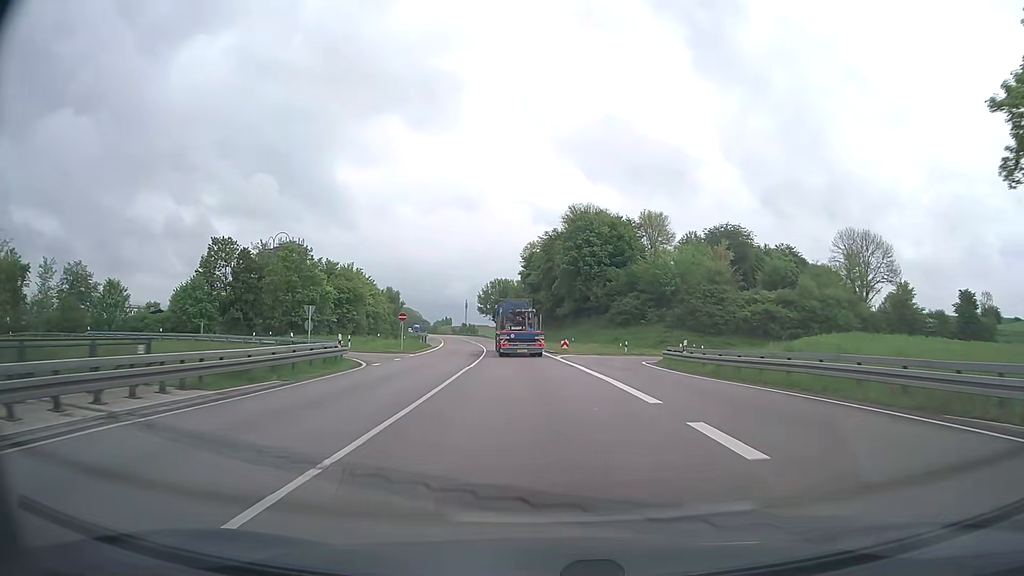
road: trunk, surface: asphalt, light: Day
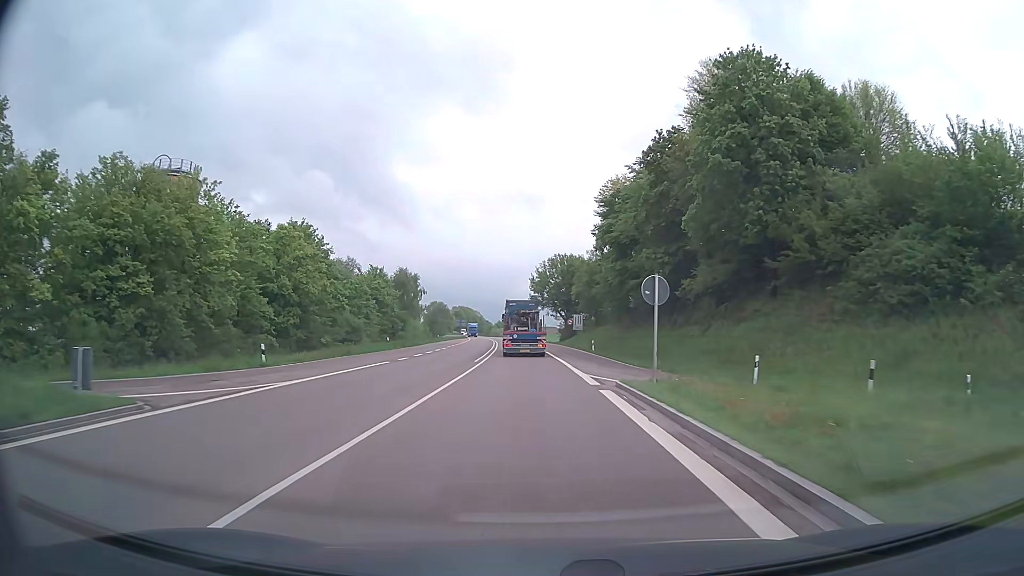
(-2.6, +59.0) m; -6°
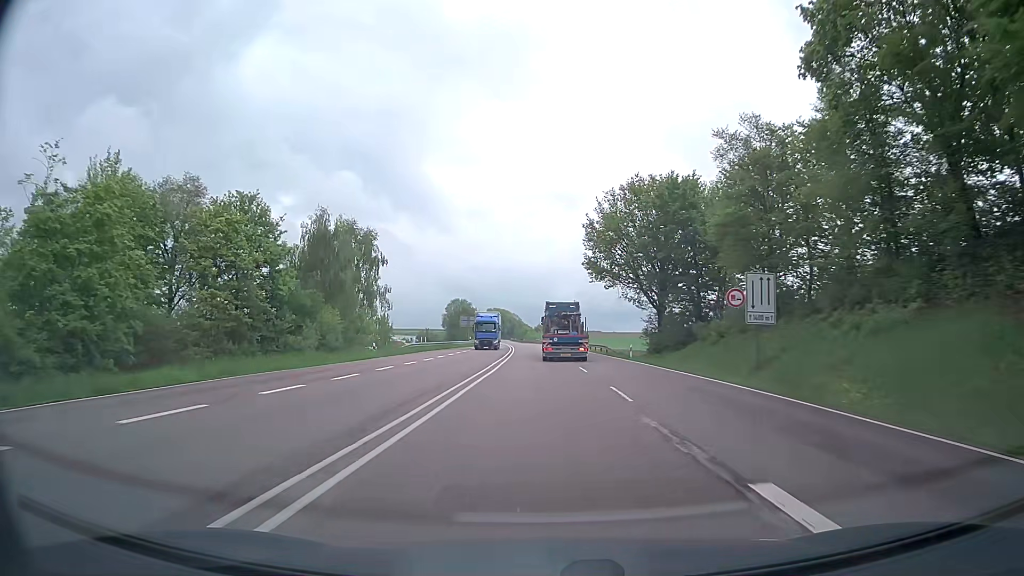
(-2.4, +62.6) m; -4°
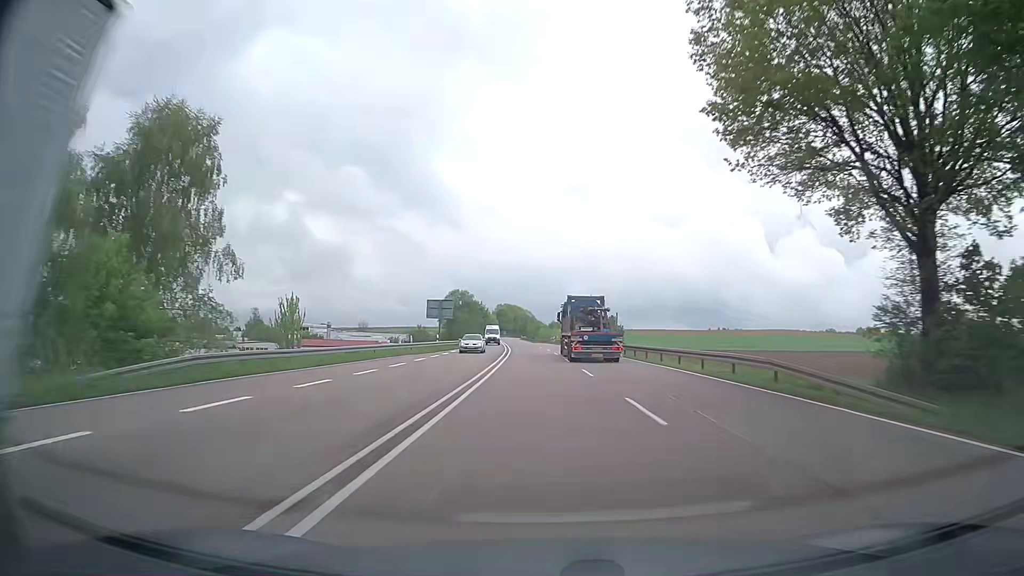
(-0.5, +40.7) m; -1°
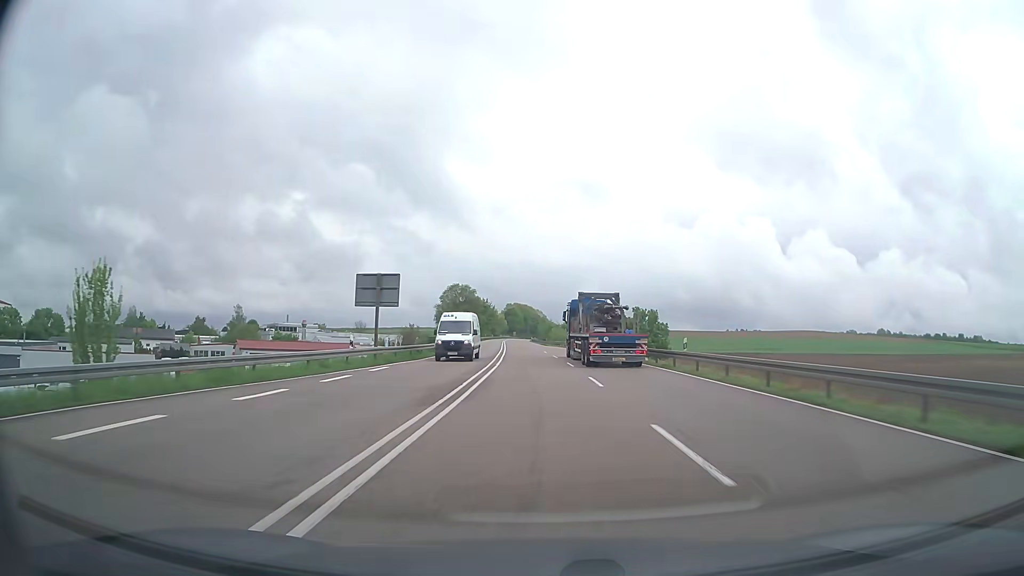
(-0.2, +28.2) m; -1°
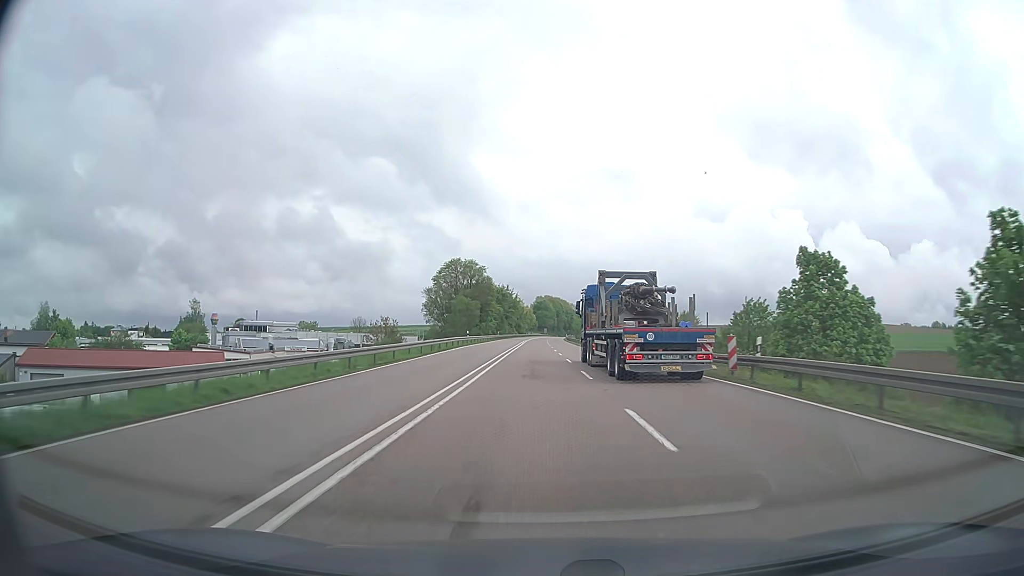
(-1.4, +59.0) m; -3°
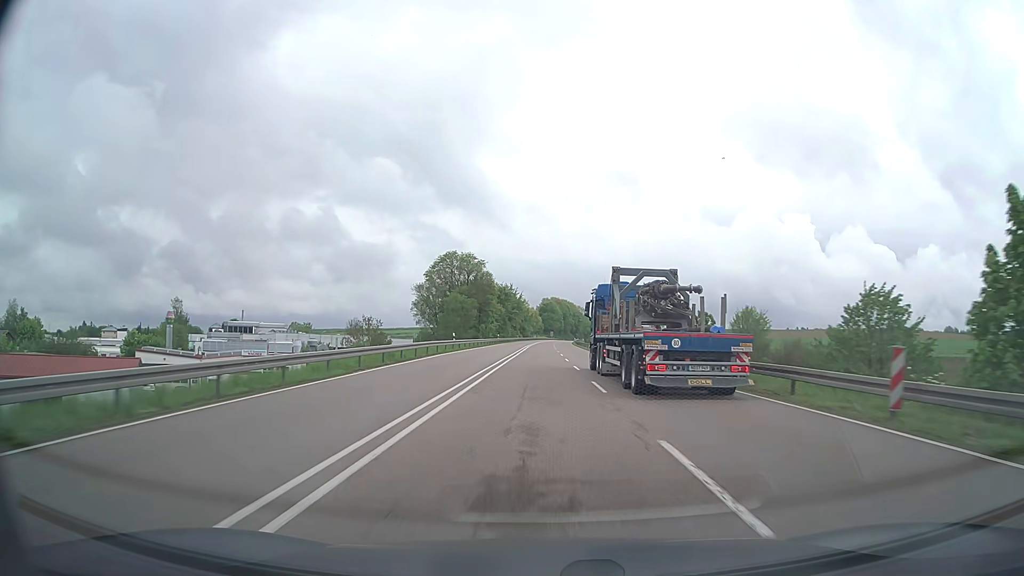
(-0.1, +15.2) m; -1°
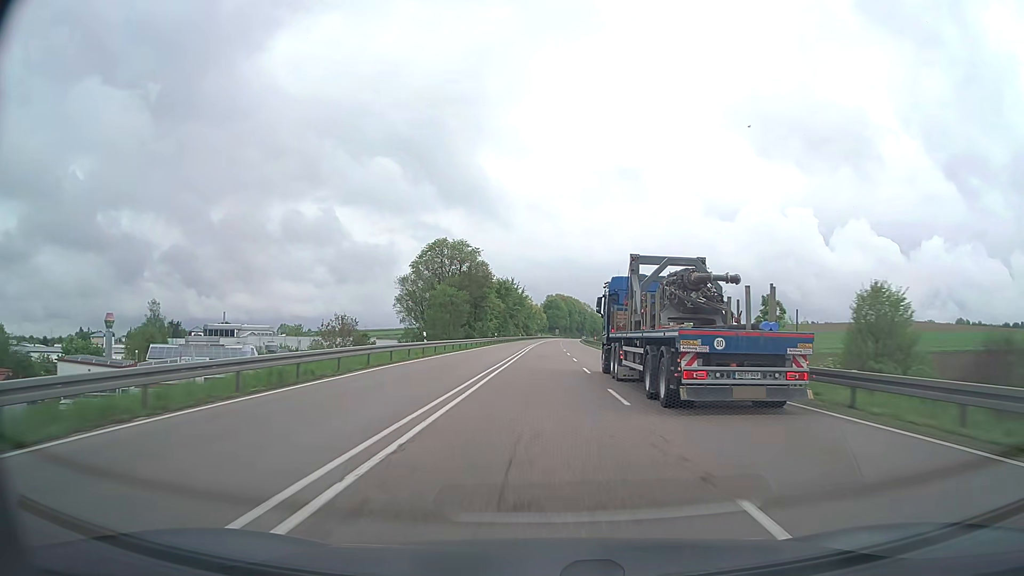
(-0.1, +15.3) m; 0°
(0, +10) (0, +20) (0, +30) (0, +40) (0, +50) (0, +60) (0, +70) (0, +80) (0, +90) (+1, +100) m
